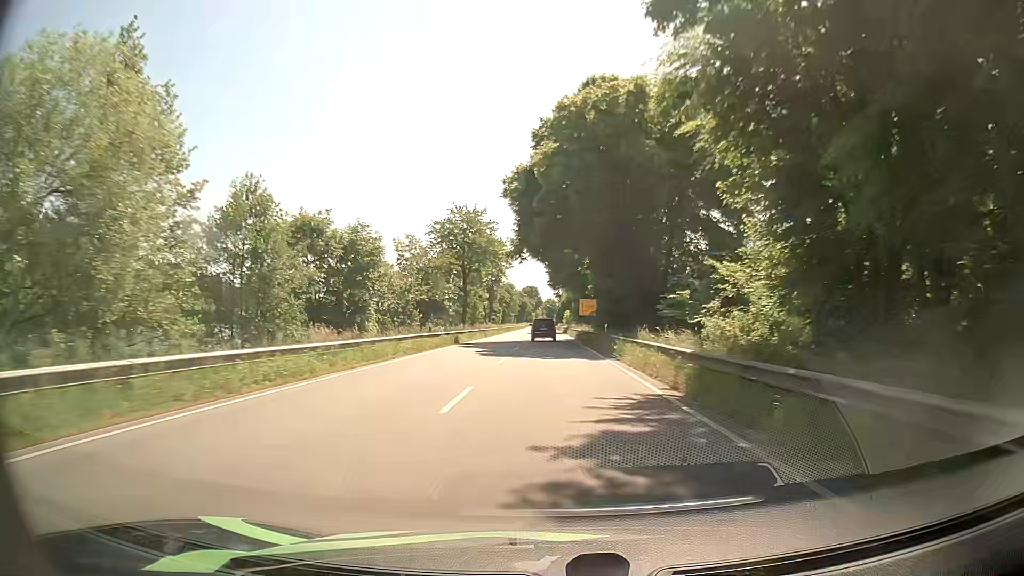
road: primary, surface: asphalt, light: Day
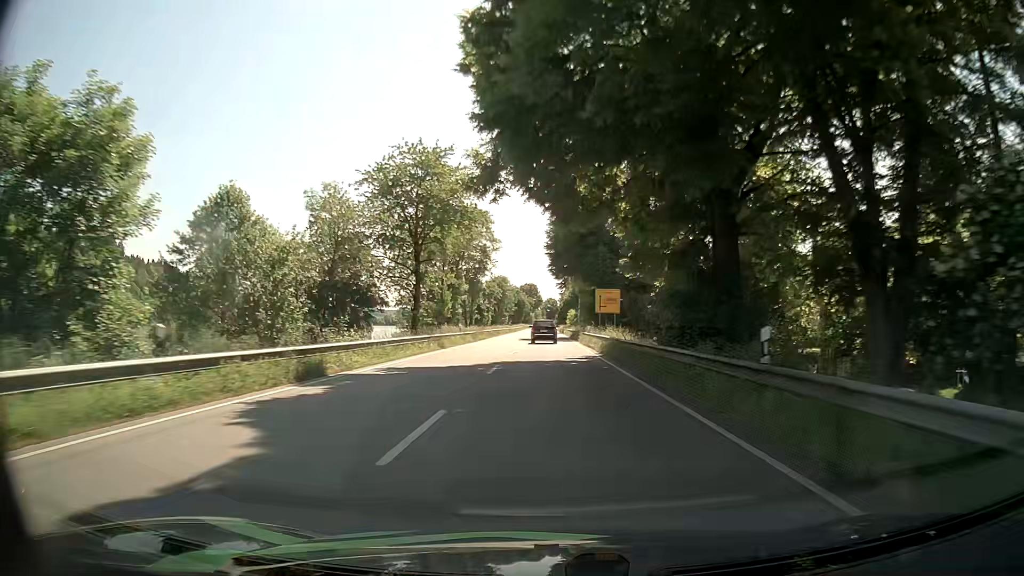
(0.0, +27.7) m; 0°
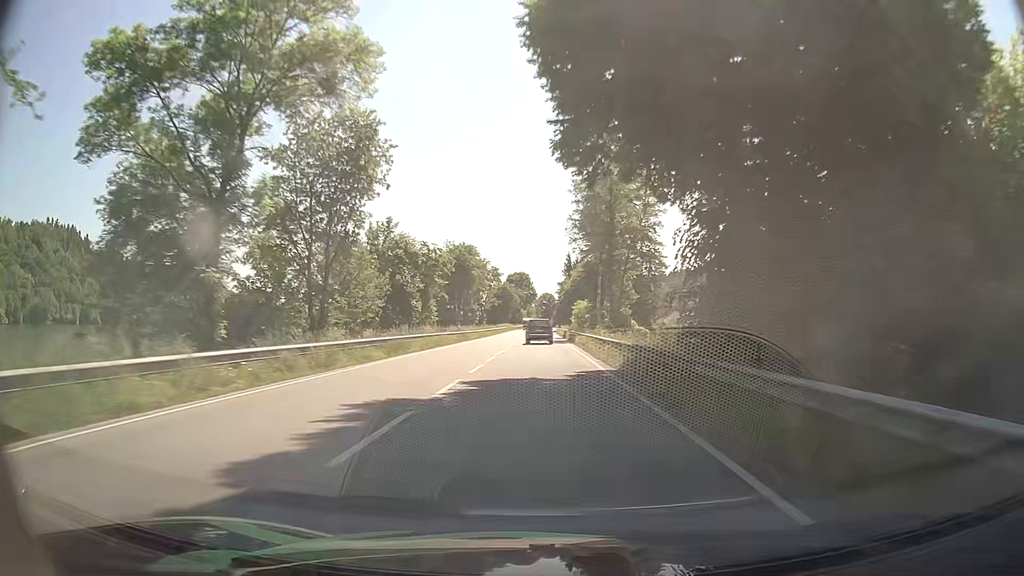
(+0.3, +54.7) m; 0°
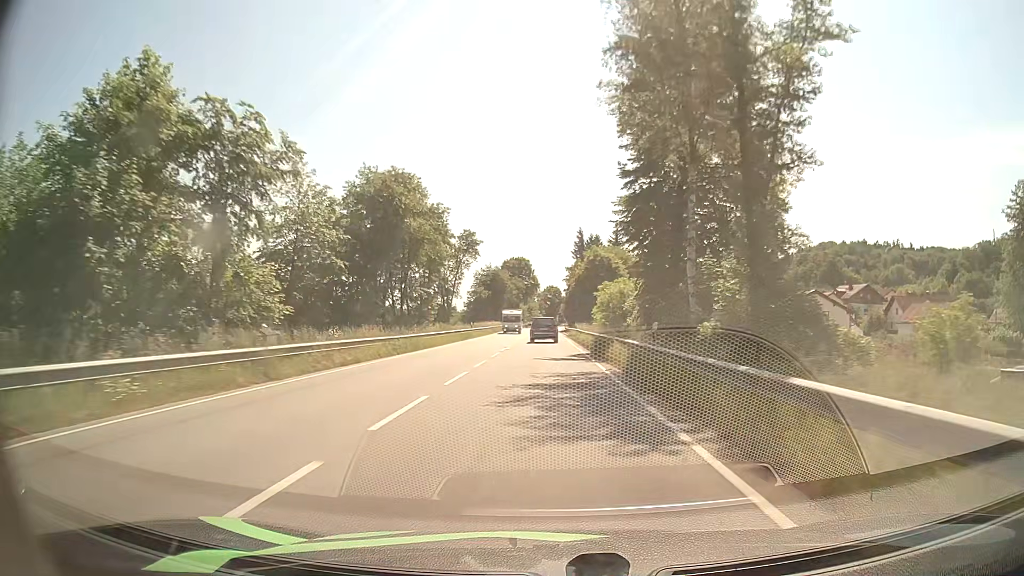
(0.0, +40.0) m; 0°
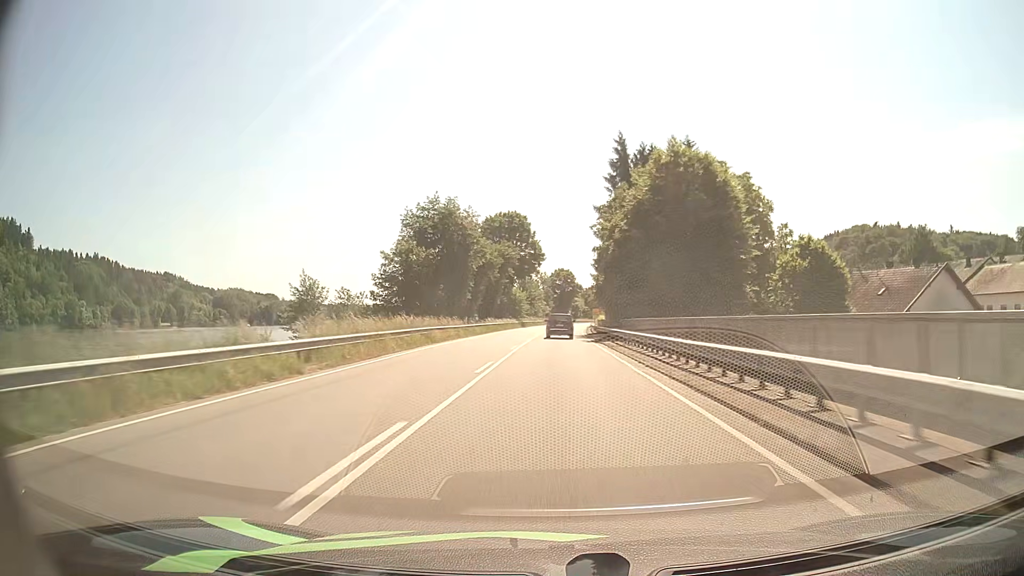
(-0.5, +63.7) m; 0°
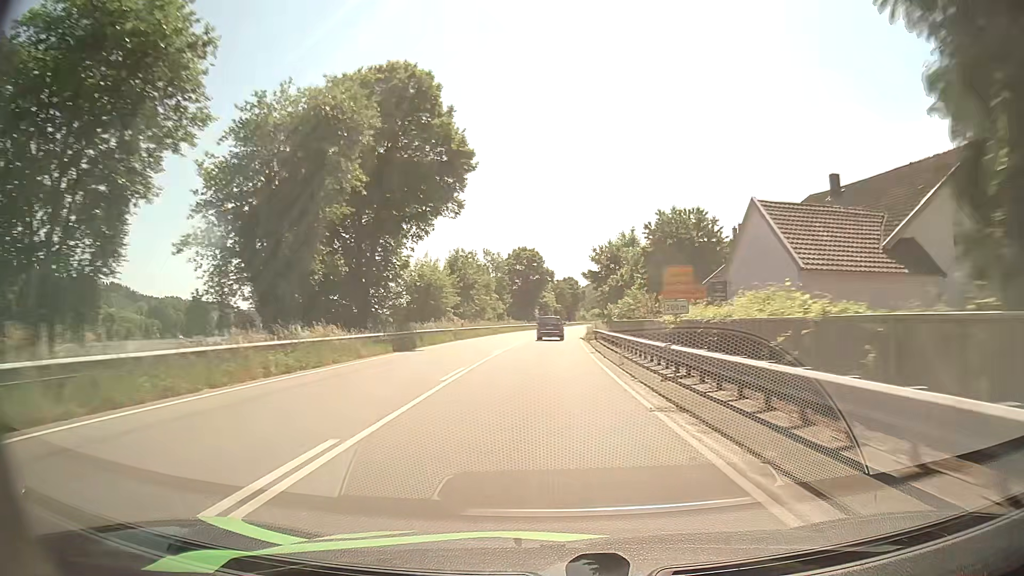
(+1.0, +61.2) m; +3°
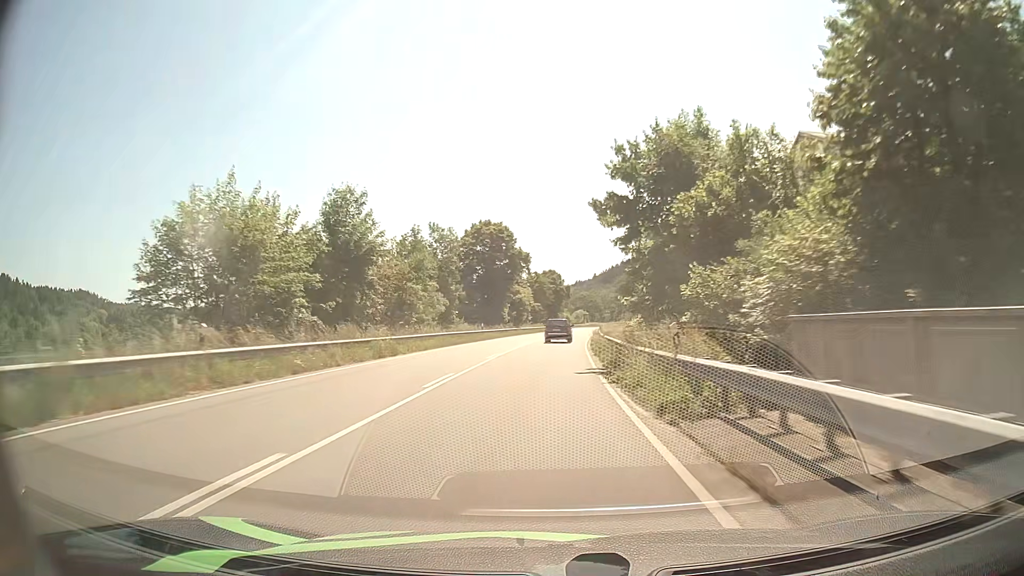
(+0.7, +36.7) m; +2°
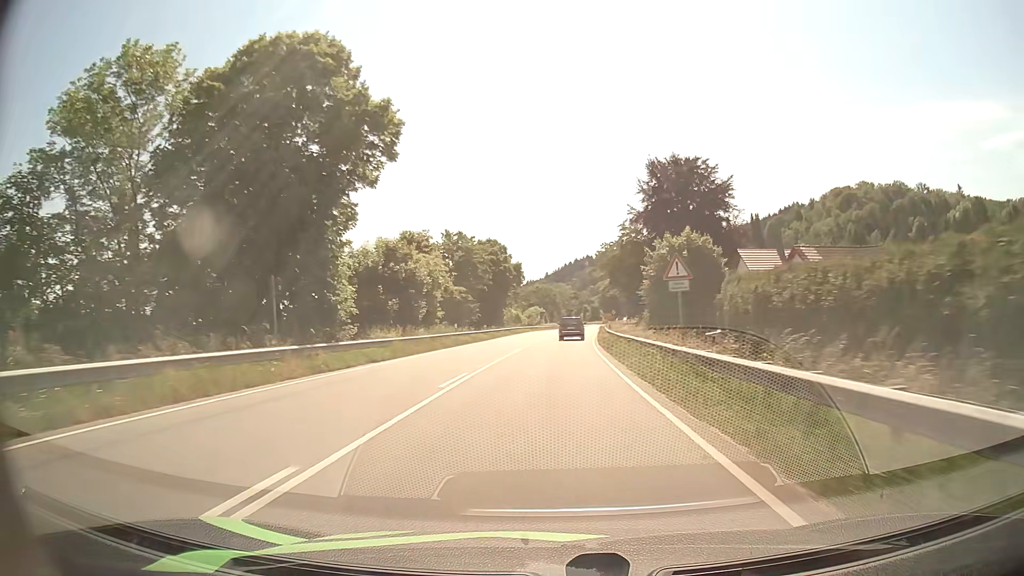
(+1.8, +60.2) m; +4°
(0, +10) (0, +20) (+1, +30) (+1, +40) (+1, +50) (+2, +60) (+3, +70) (+3, +80) (+4, +90) (+5, +100) m
